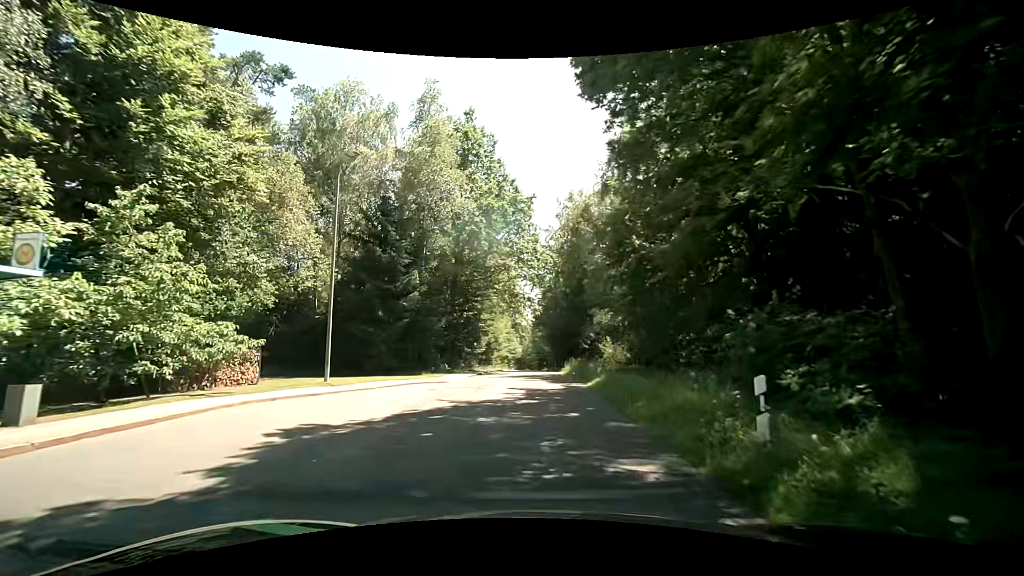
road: residential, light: Day
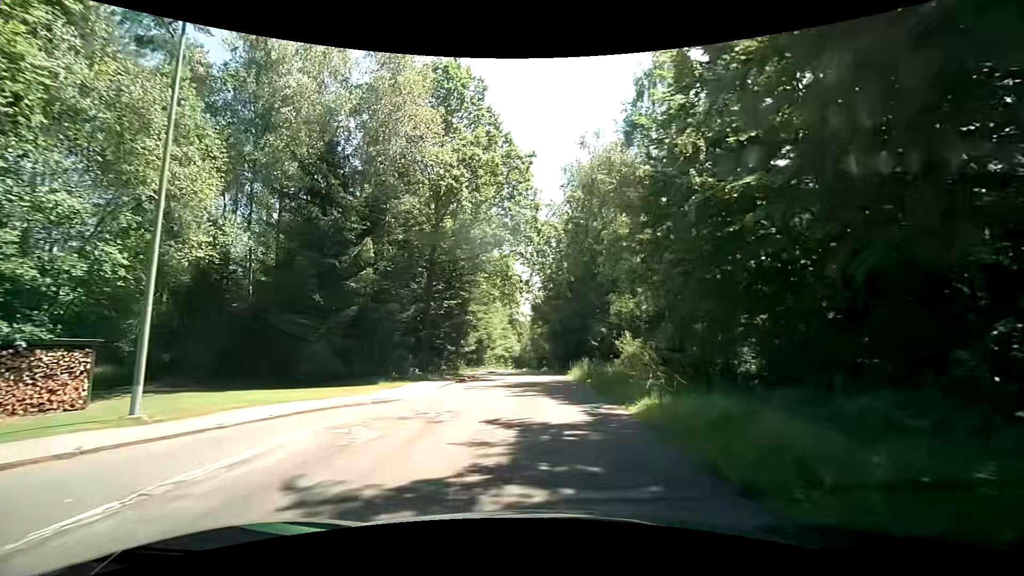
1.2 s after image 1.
(+0.1, +8.3) m; 0°
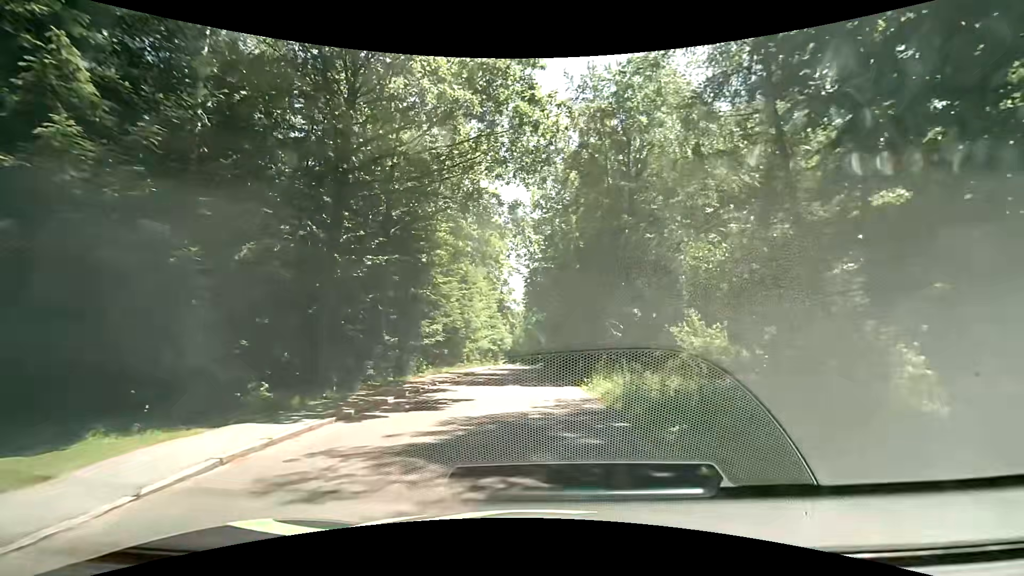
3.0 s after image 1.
(+0.3, +13.7) m; +1°
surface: asphalt
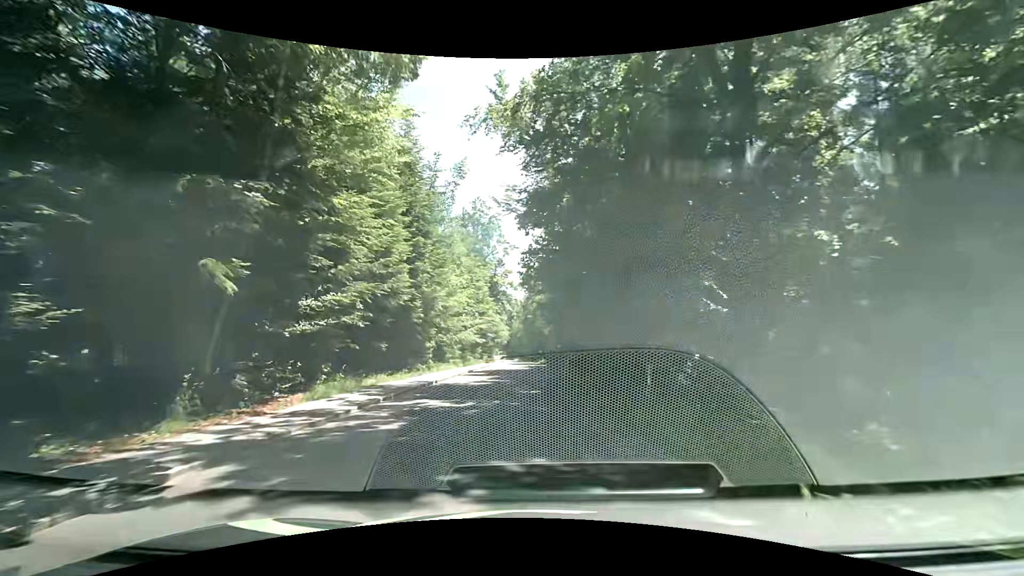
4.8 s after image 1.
(+0.1, +15.3) m; 0°
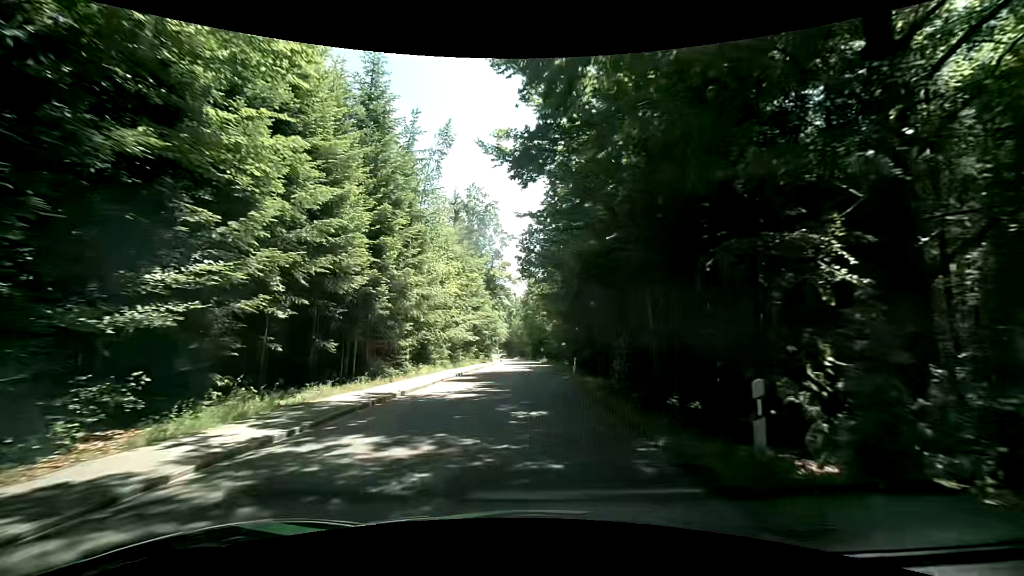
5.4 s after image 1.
(0.0, +5.5) m; -1°
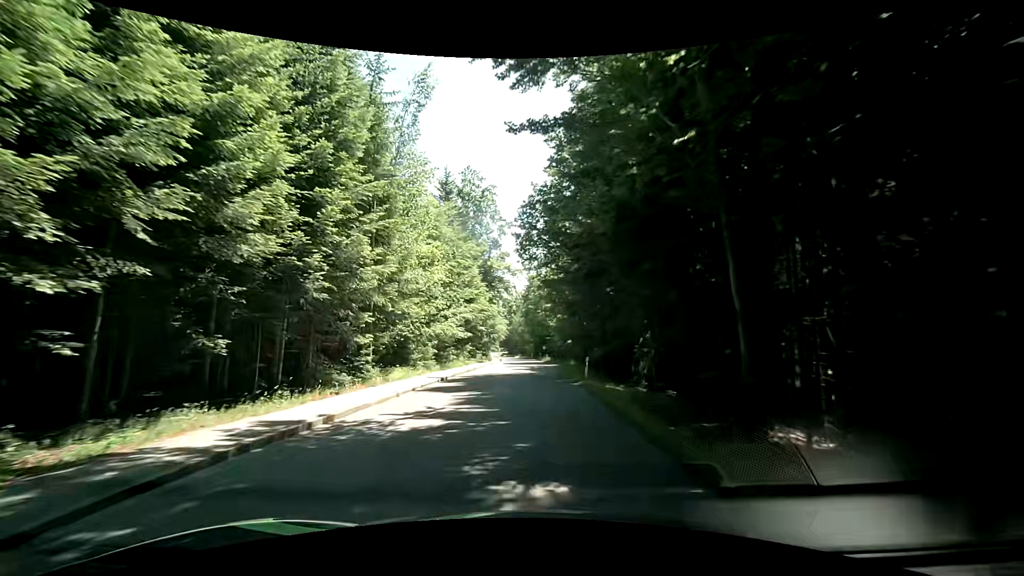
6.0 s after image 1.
(+0.1, +5.7) m; 0°
(0, +10) (0, +20) (+1, +30) (+1, +40) (+1, +50) (+1, +60) (+1, +70) (+1, +80) (+1, +90) (0, +100) m
